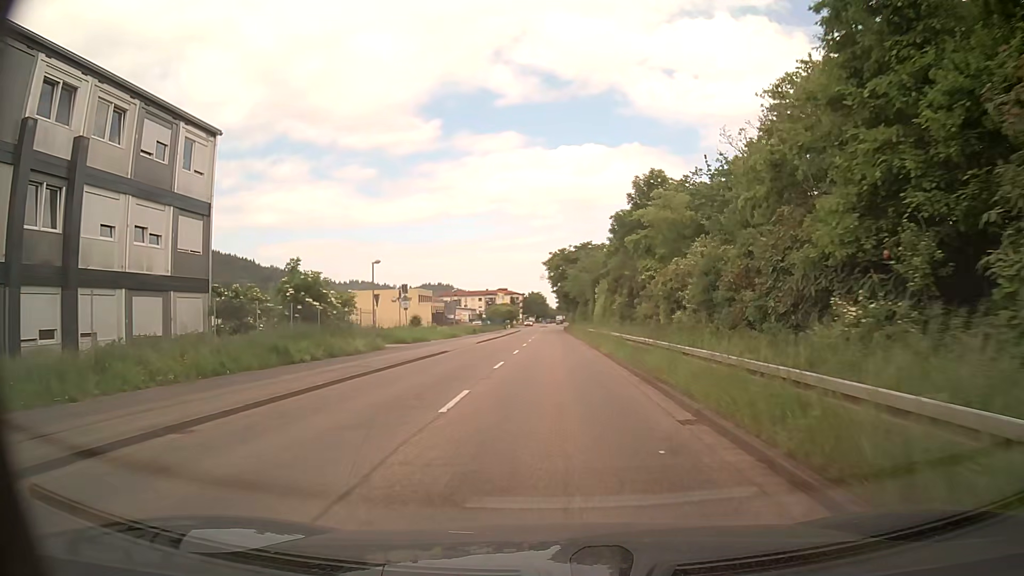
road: tertiary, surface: asphalt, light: Day
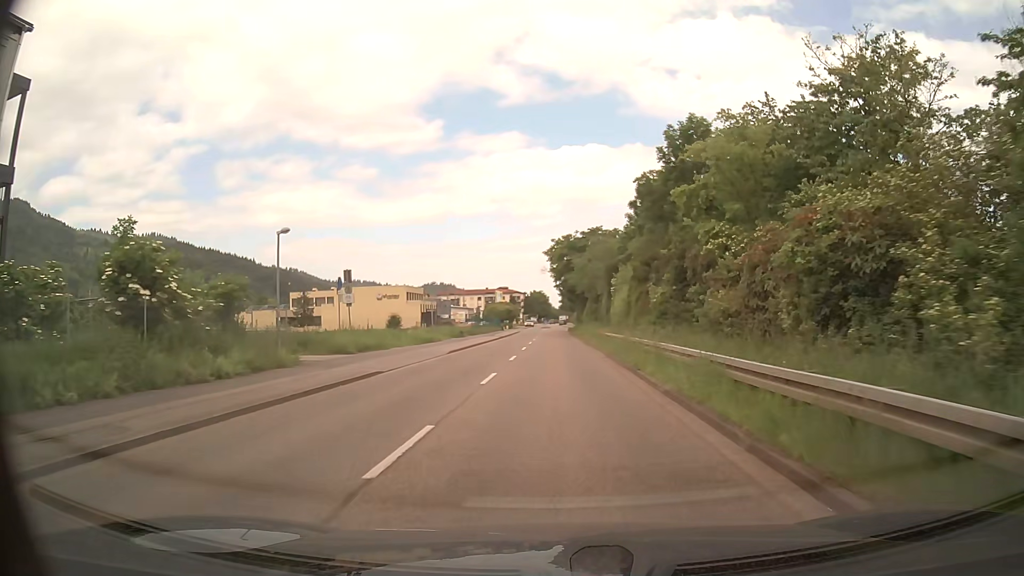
(+0.1, +13.2) m; 0°
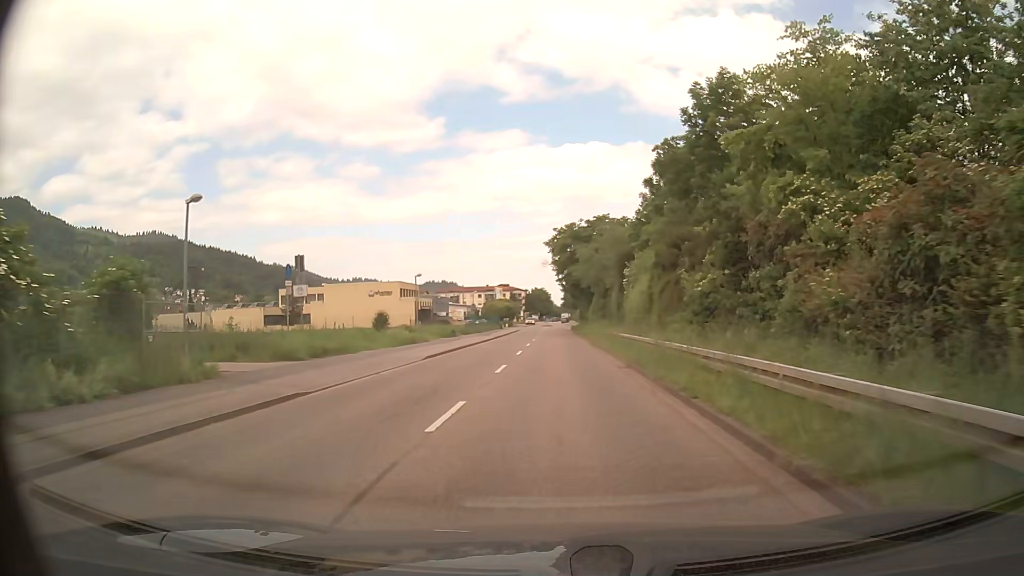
(0.0, +6.5) m; 0°
(0, +10) (0, +20) (0, +30) (0, +40) (0, +50) (0, +60) (0, +70) (0, +80) (+1, +90) (+1, +100) m
